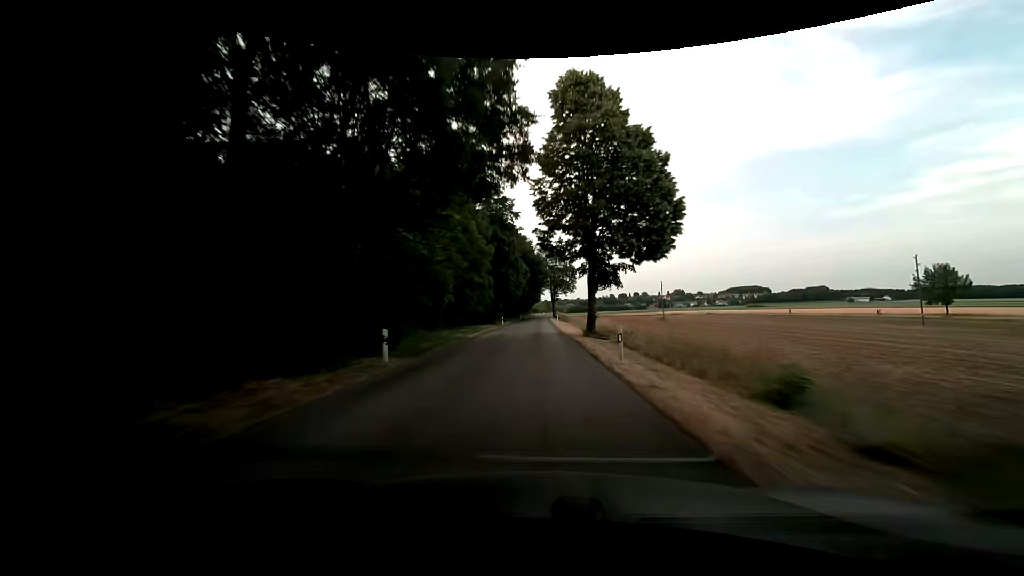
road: unclassified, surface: asphalt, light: Day
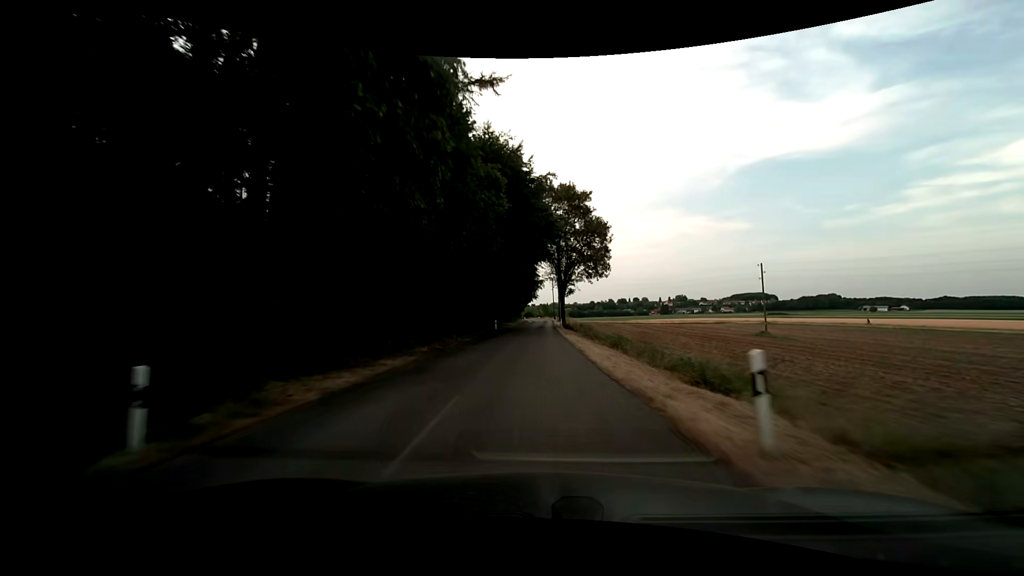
(+0.6, +59.0) m; +1°
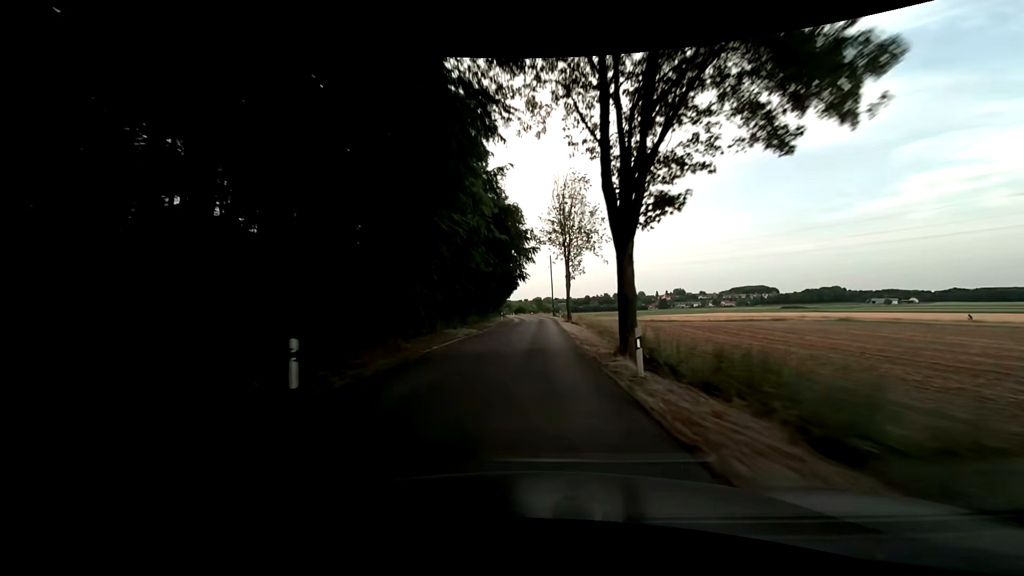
(+0.6, +44.7) m; +1°
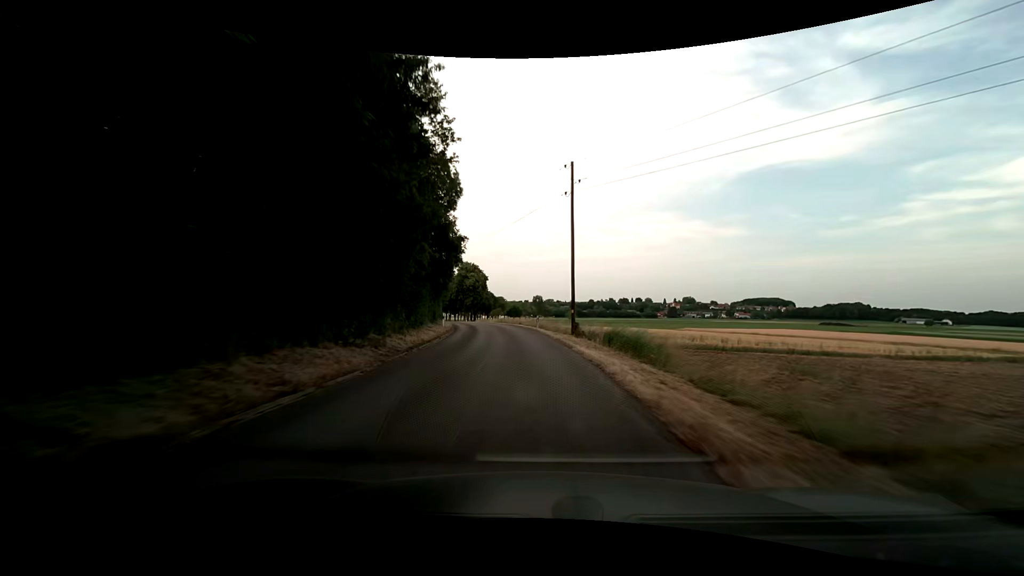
(+0.4, +58.3) m; 0°
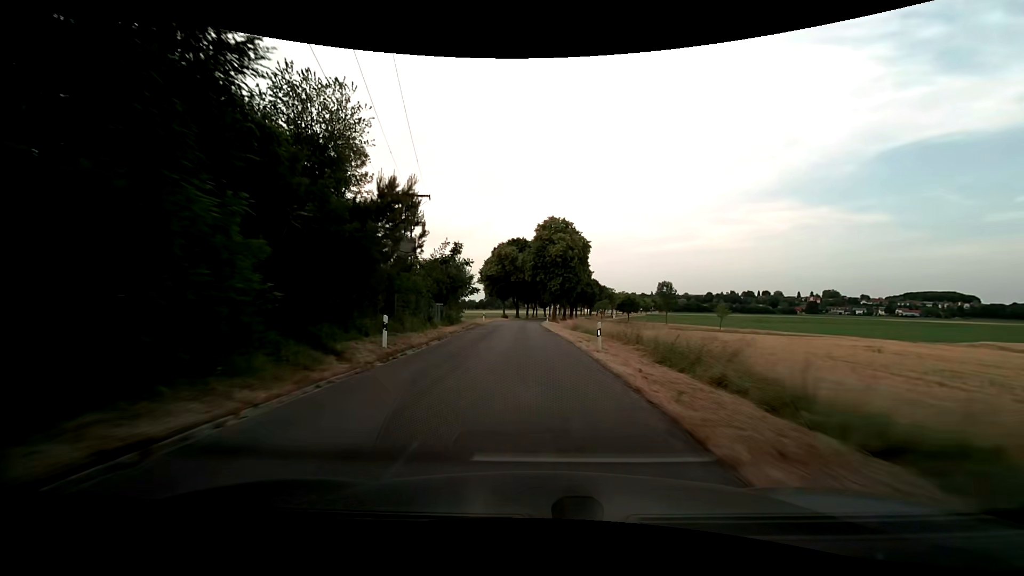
(-5.5, +57.0) m; -11°
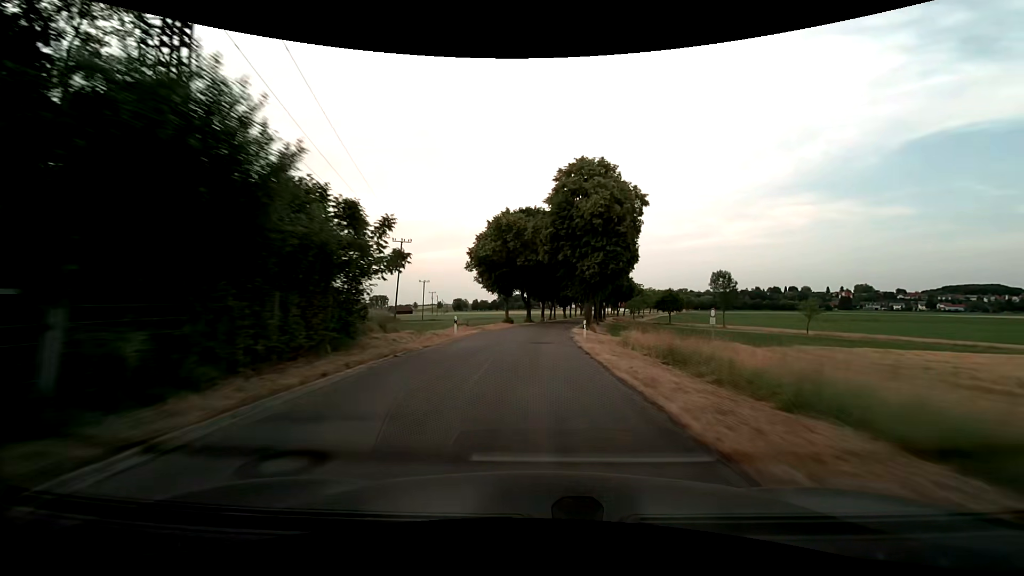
(-1.0, +29.1) m; -2°
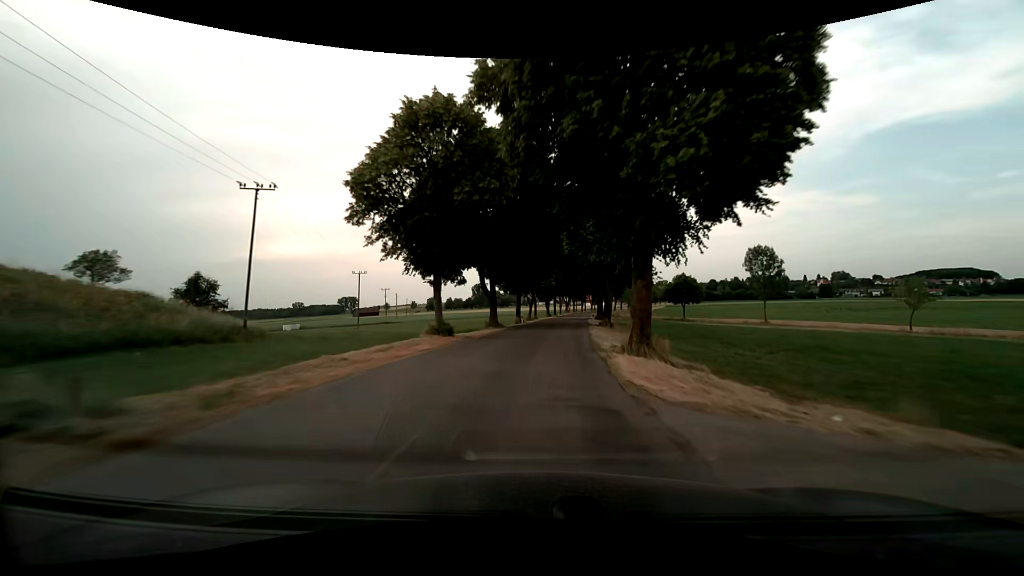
(+0.3, +29.0) m; +2°
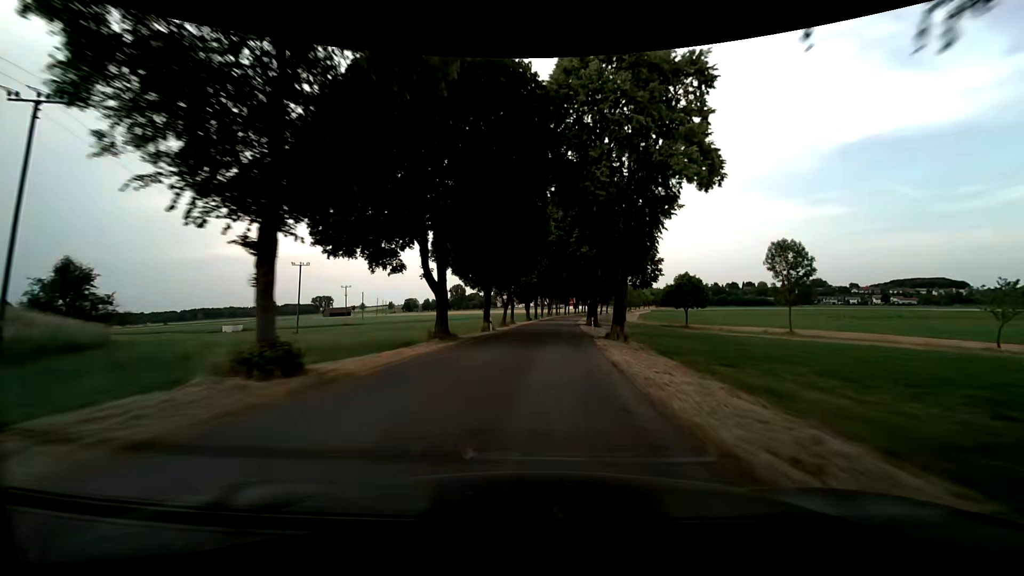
(+0.3, +14.5) m; +2°
